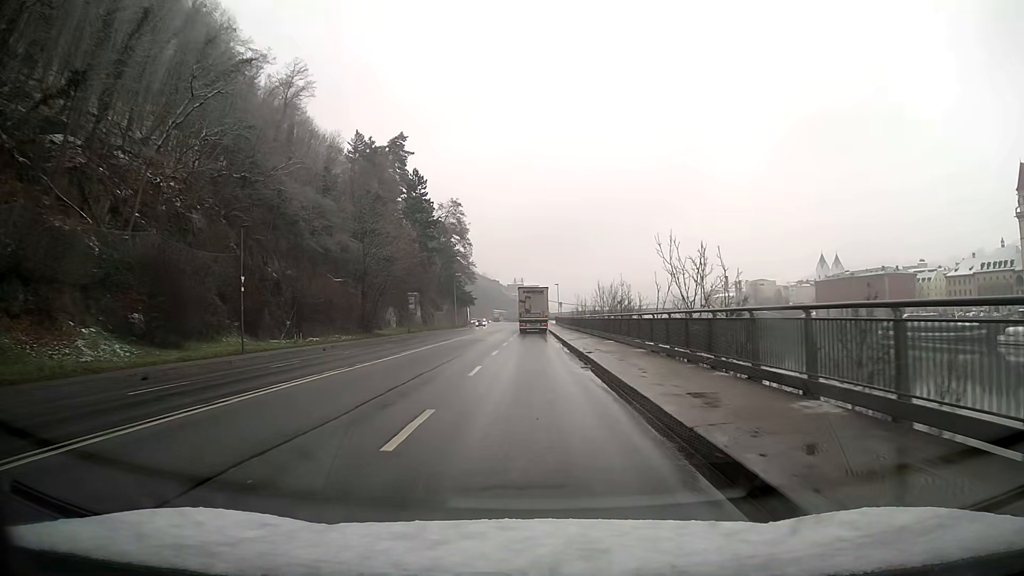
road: primary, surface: asphalt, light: Day
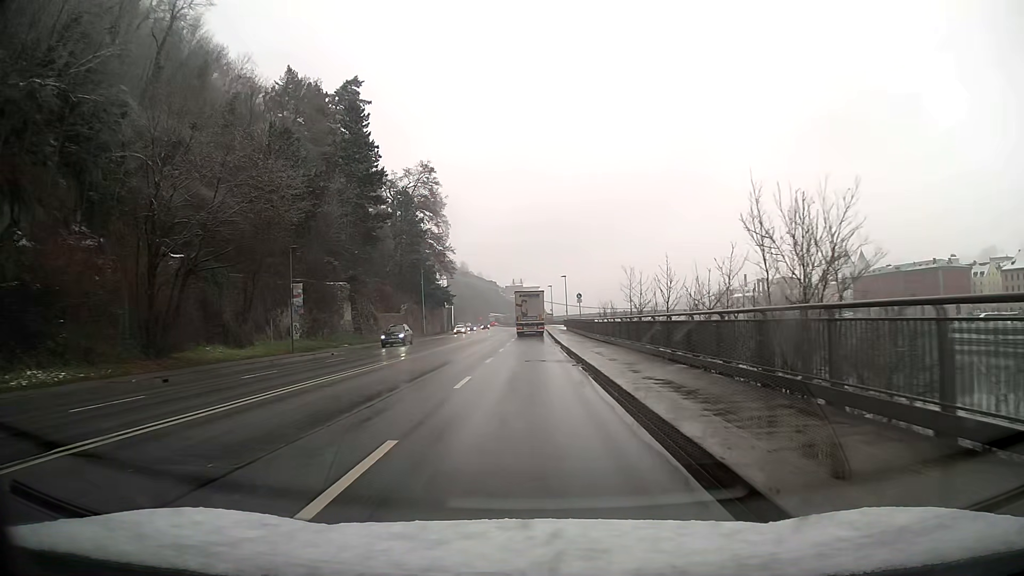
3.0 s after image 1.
(0.0, +38.3) m; 0°
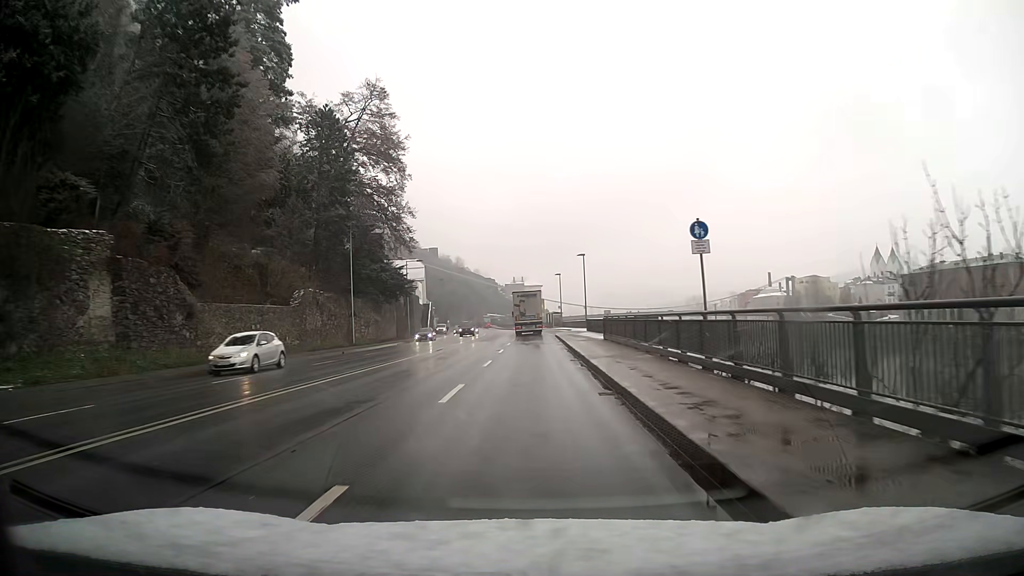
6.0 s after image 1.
(-0.1, +38.3) m; 0°
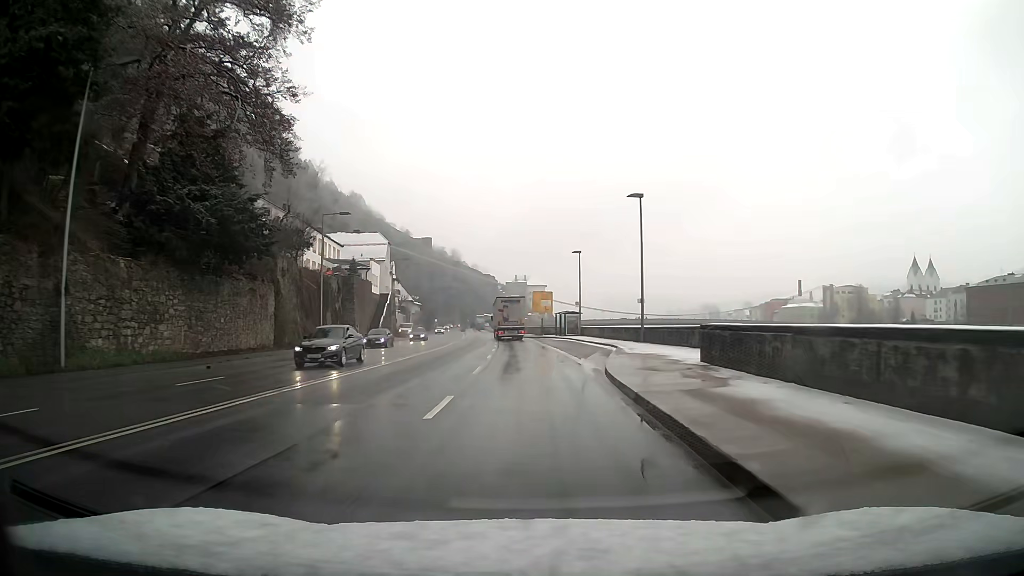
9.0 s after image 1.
(-0.1, +38.0) m; 0°
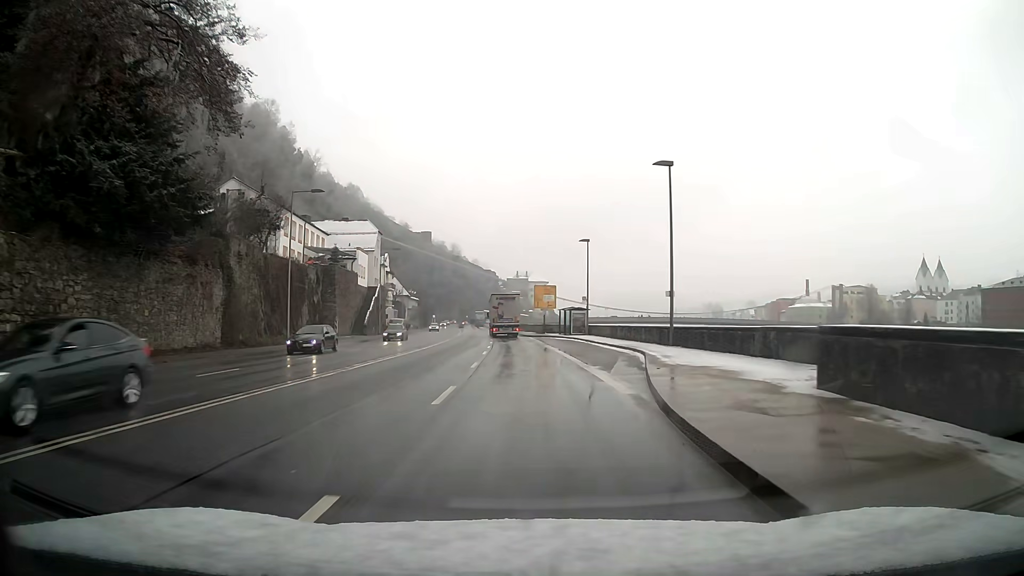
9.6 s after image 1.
(0.0, +7.6) m; 0°
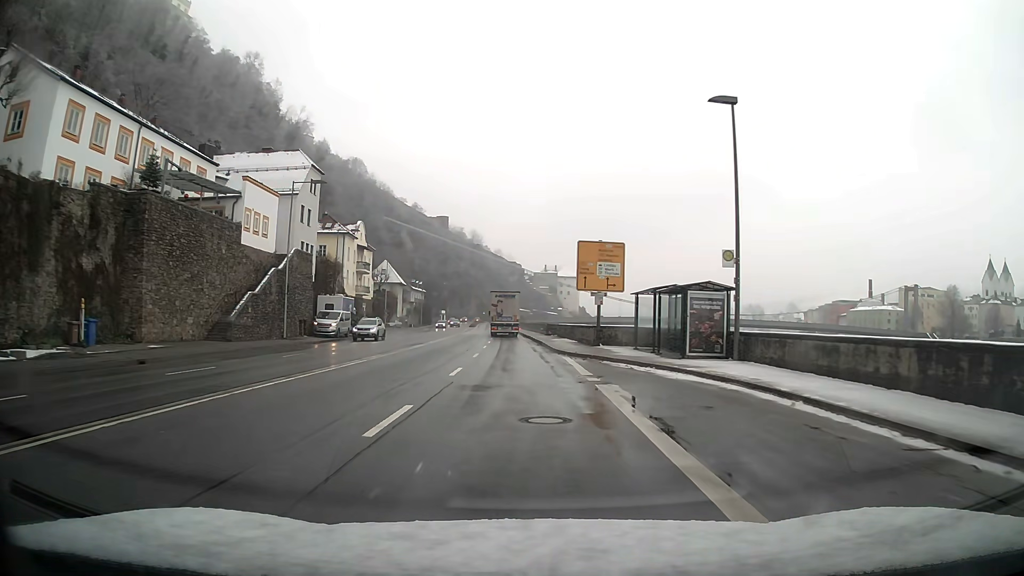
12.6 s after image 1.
(-0.7, +37.9) m; -2°
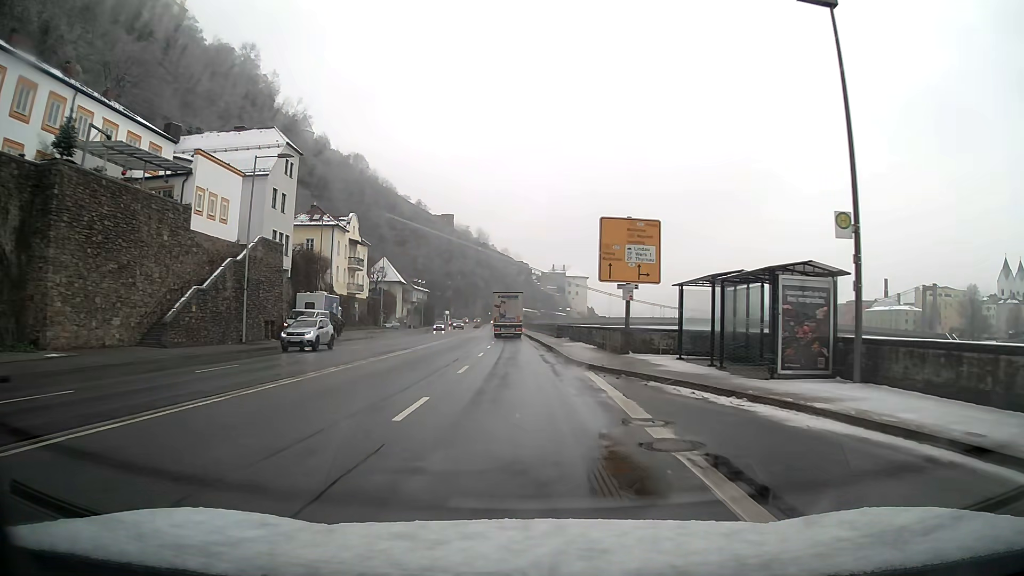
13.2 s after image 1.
(0.0, +7.6) m; -1°
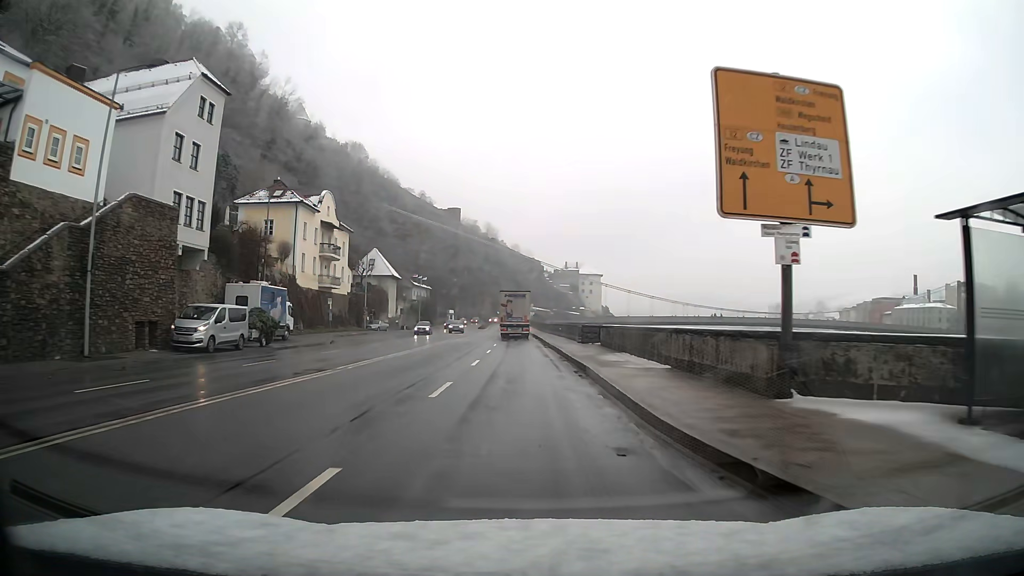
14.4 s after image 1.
(-0.1, +15.2) m; -1°
(0, +10) (0, +20) (0, +30) (-1, +40) (-1, +50) (-1, +60) (-1, +70) (-2, +80) (-2, +90) (-2, +100) m
